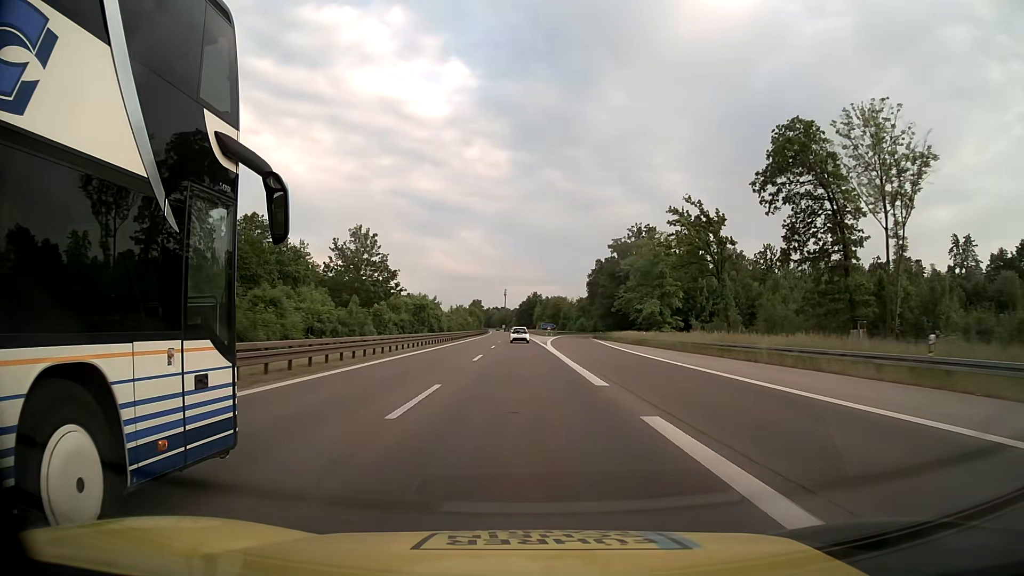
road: motorway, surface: asphalt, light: Day
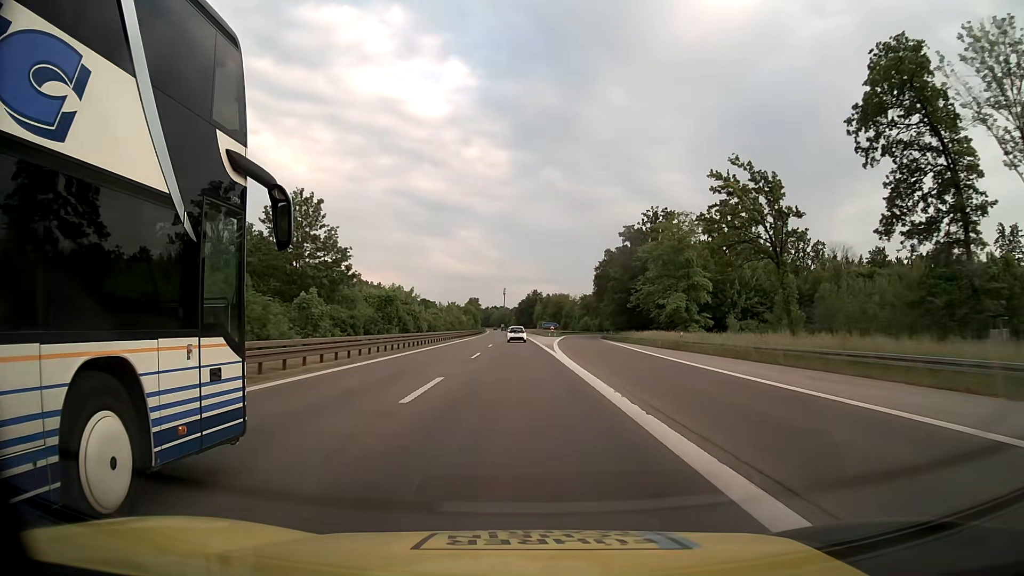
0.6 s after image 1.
(0.0, +16.2) m; 0°
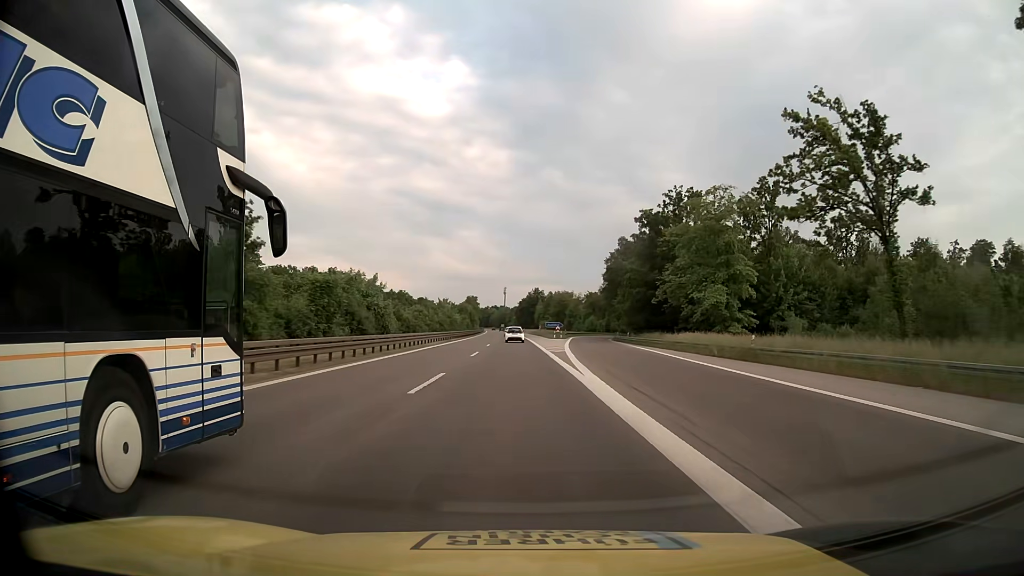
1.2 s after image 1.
(0.0, +16.3) m; 0°
(0, +10) (0, +20) (0, +30) (0, +40) (0, +50) (-1, +60) (-1, +70) (-1, +80) (-1, +90) (-2, +100) m
